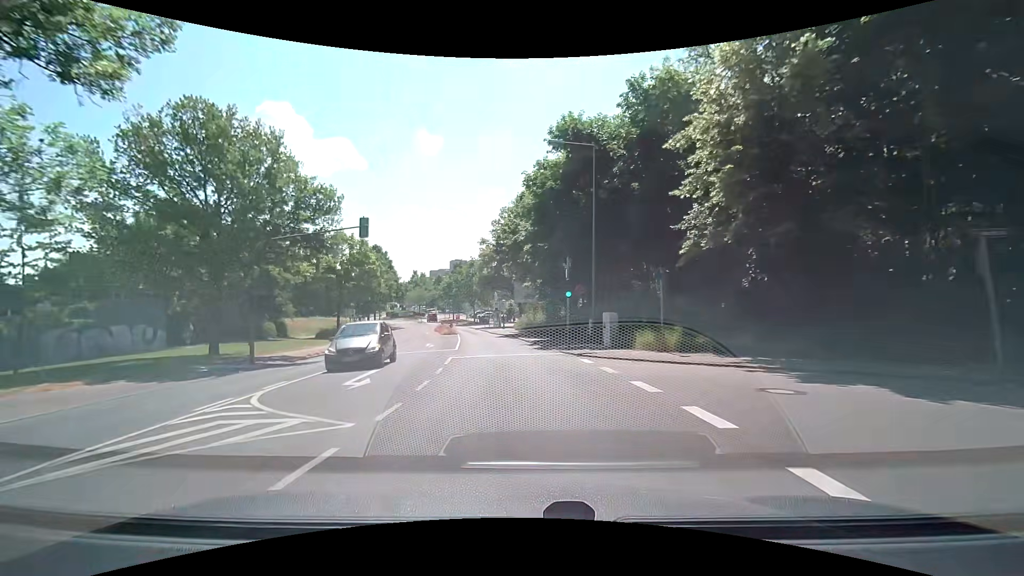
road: tertiary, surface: asphalt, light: Day
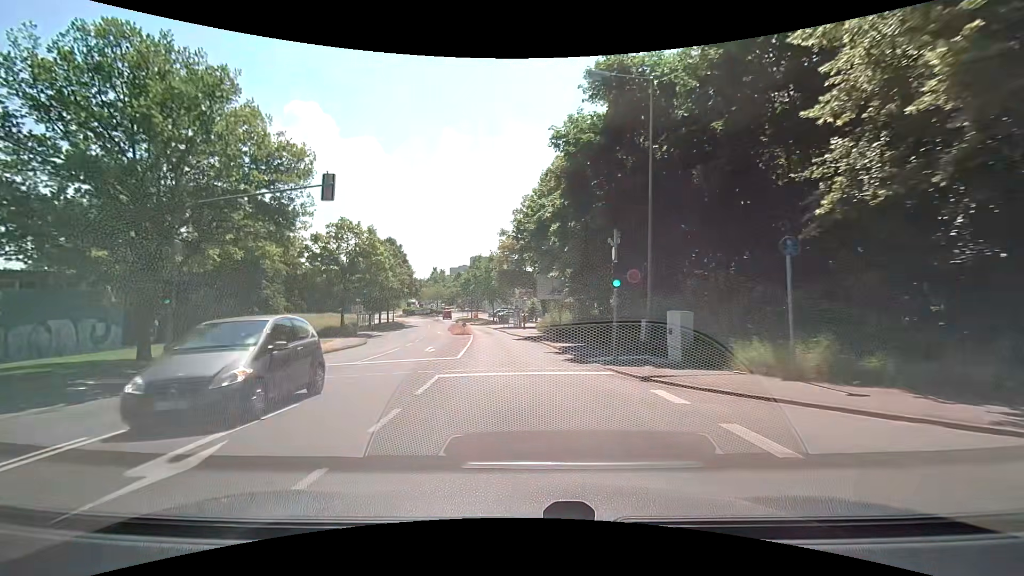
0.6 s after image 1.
(-0.2, +7.0) m; -3°
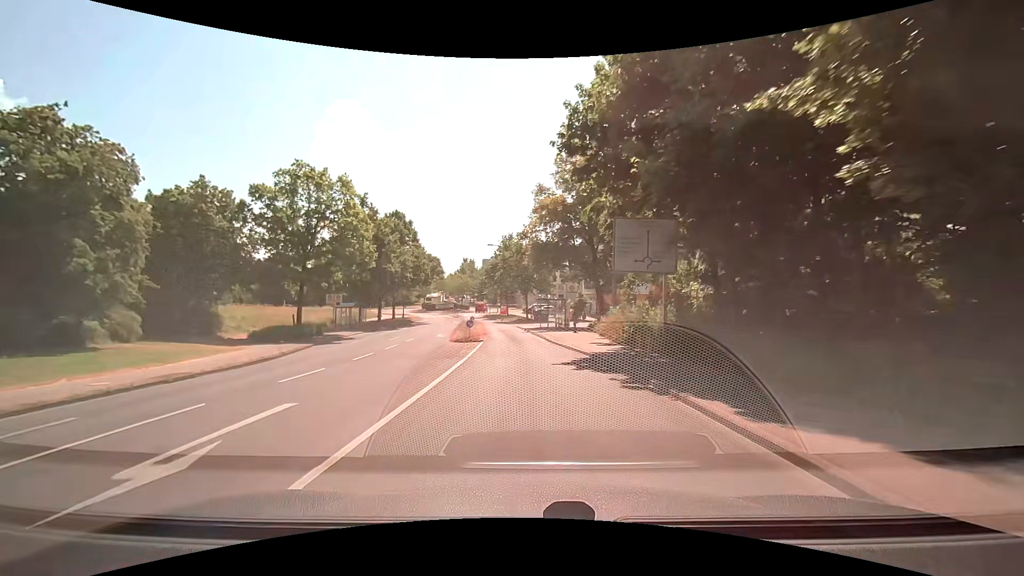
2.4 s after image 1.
(-0.8, +21.1) m; -4°
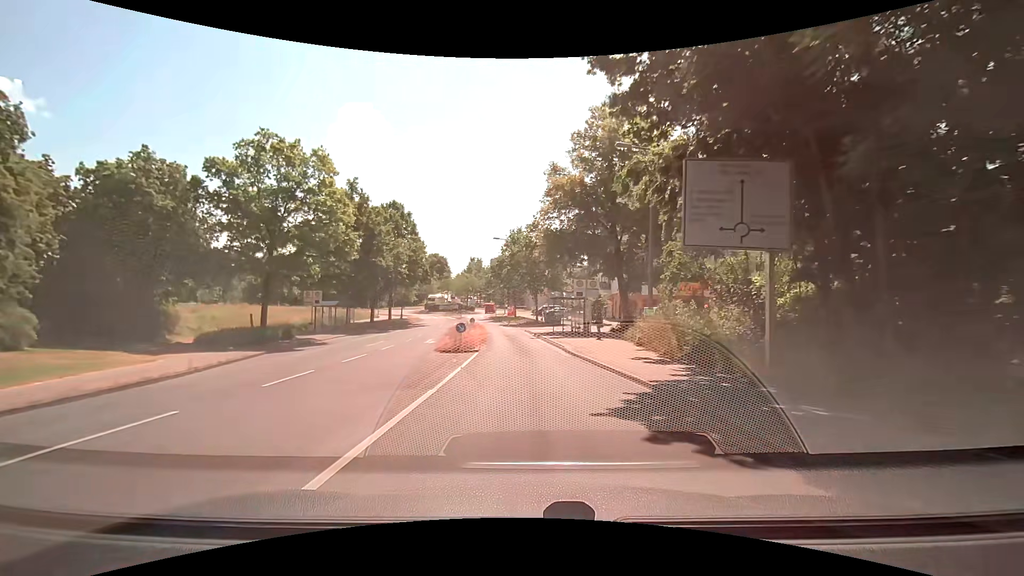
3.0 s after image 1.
(-0.1, +7.0) m; -1°
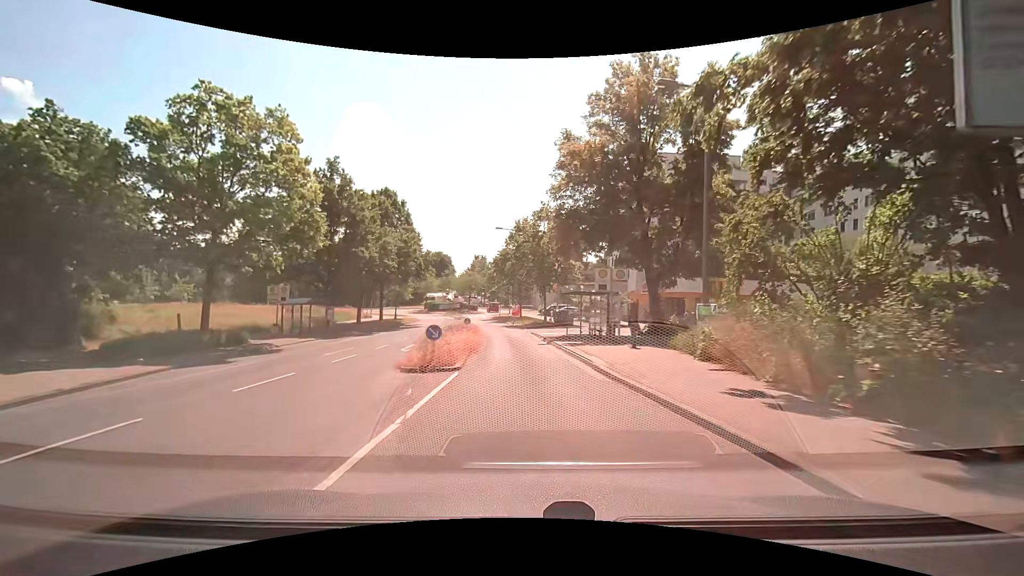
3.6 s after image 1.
(-0.1, +6.9) m; -1°
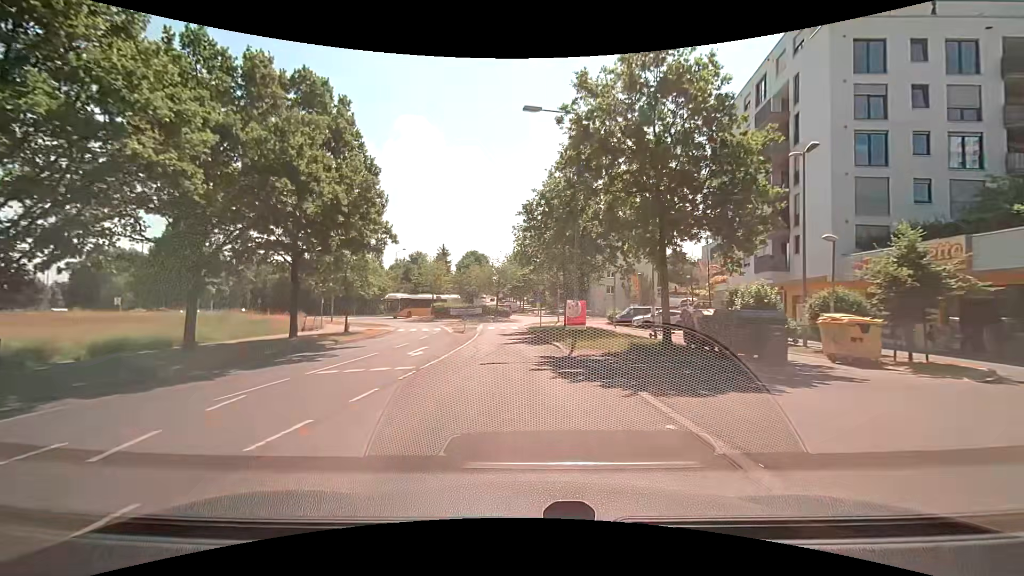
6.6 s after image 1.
(-0.8, +31.7) m; -5°
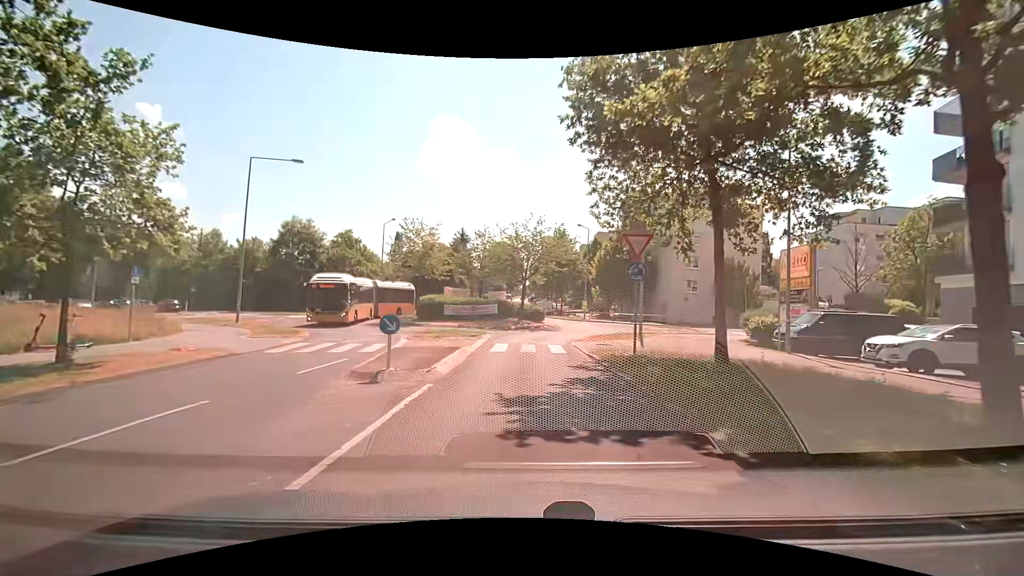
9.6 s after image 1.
(-0.7, +24.2) m; -4°
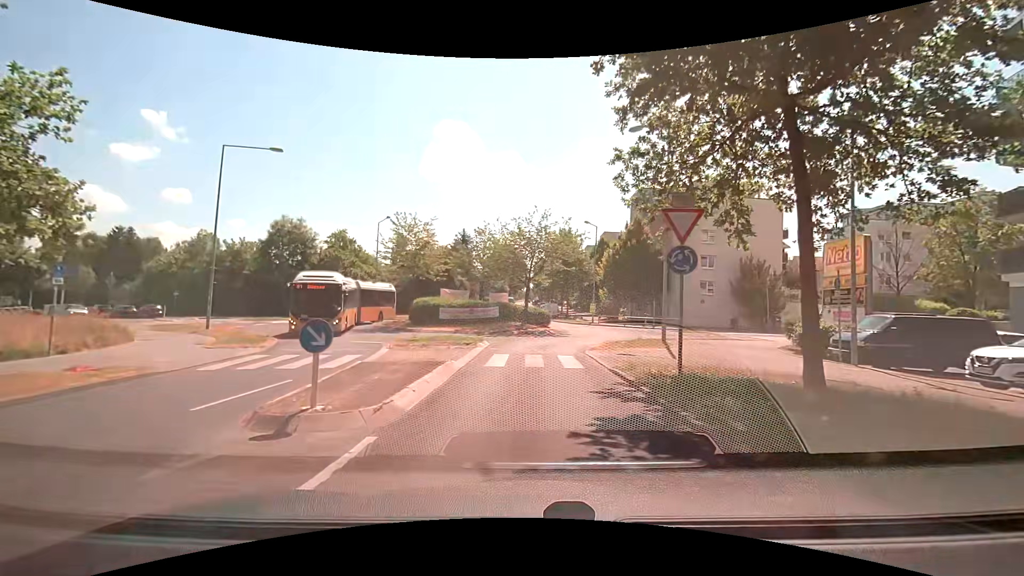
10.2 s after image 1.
(0.0, +3.5) m; 0°
